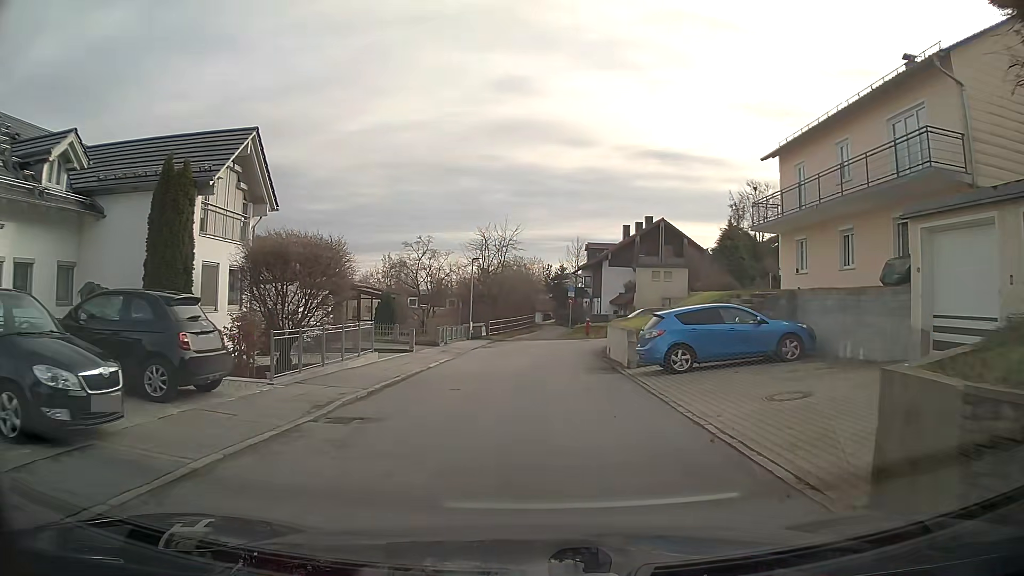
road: residential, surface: asphalt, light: Day
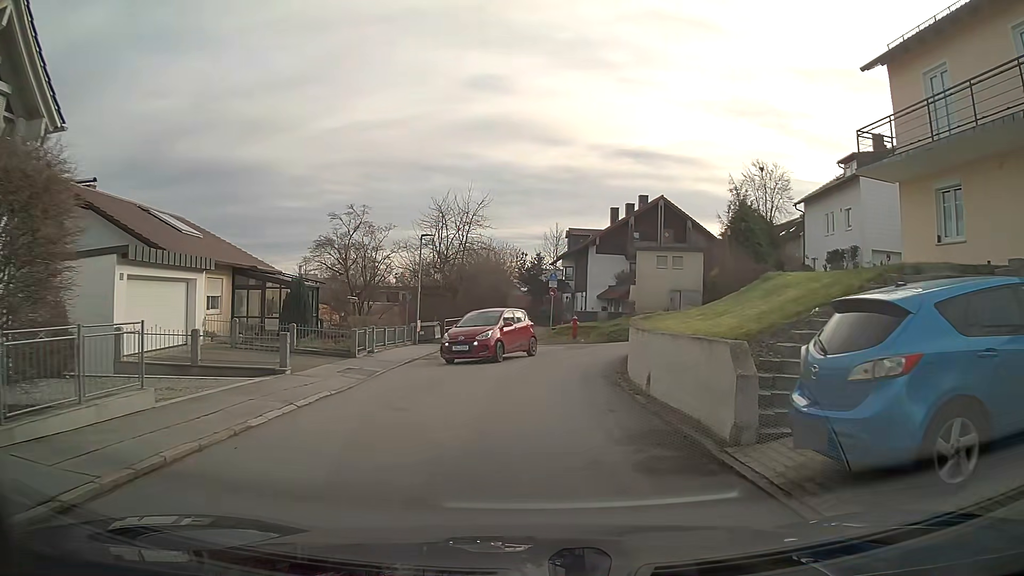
(+0.2, +10.9) m; +2°
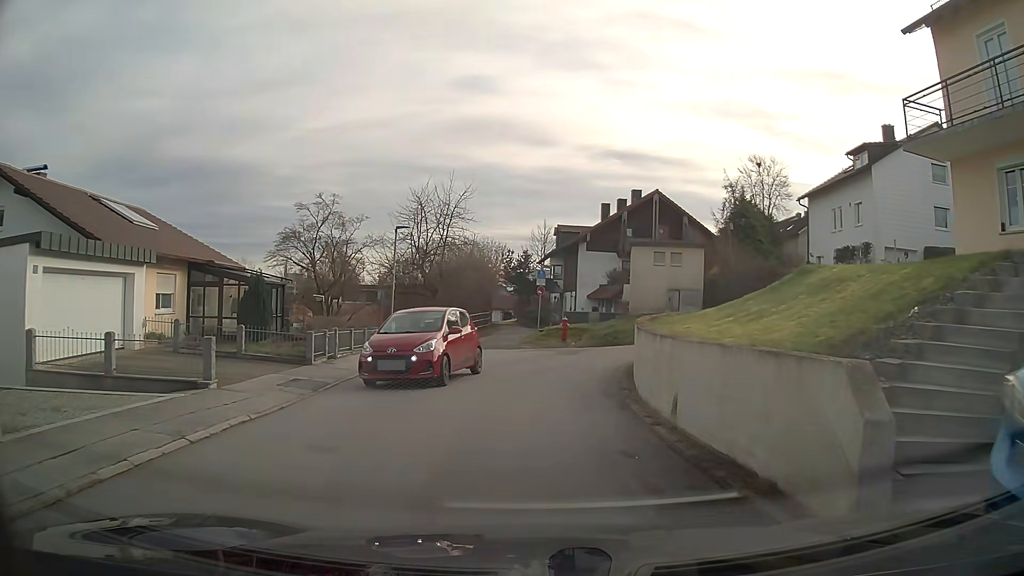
(0.0, +2.9) m; +1°
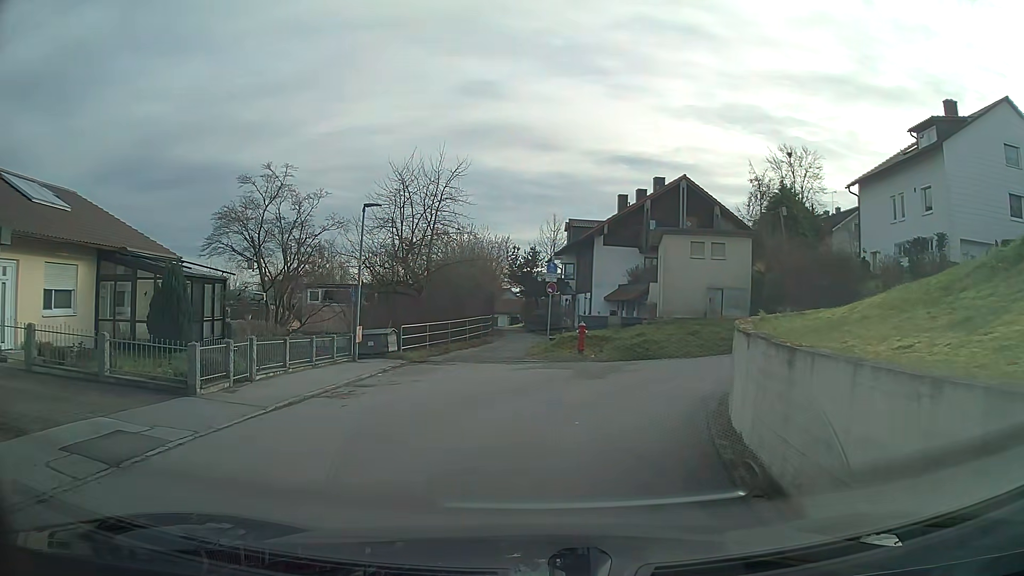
(0.0, +6.6) m; -2°
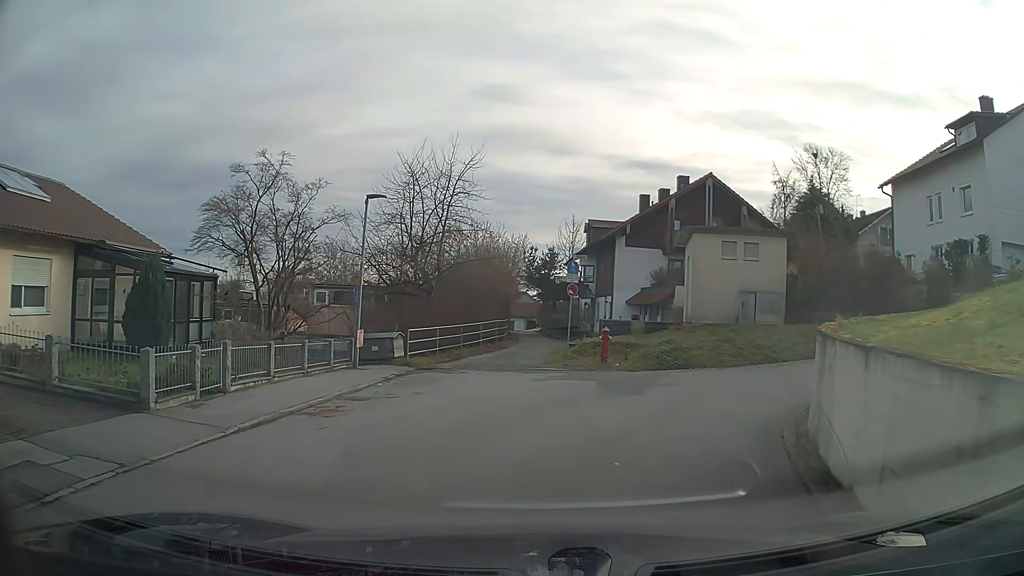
(0.0, +2.1) m; 0°
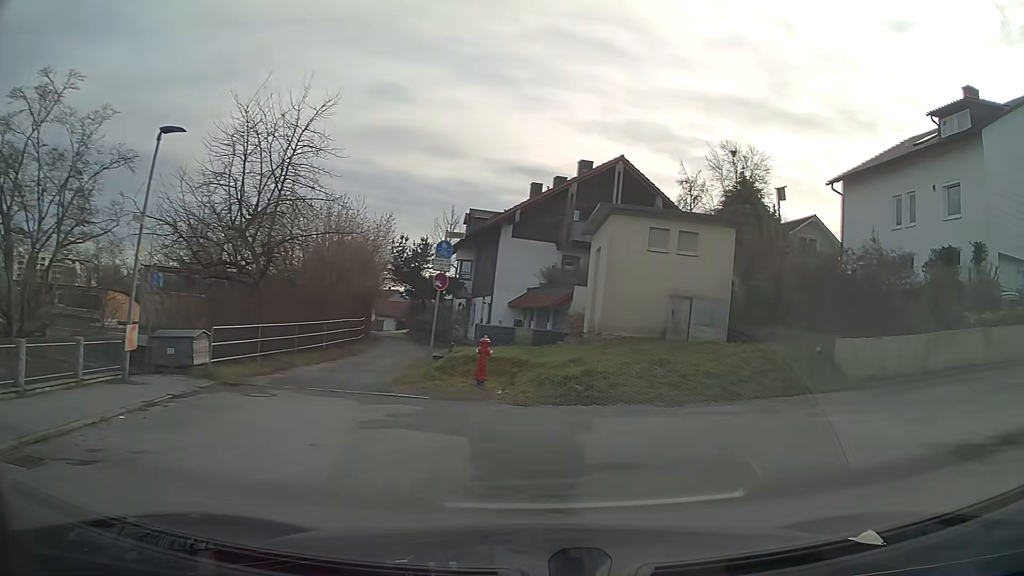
(+0.6, +6.8) m; +14°
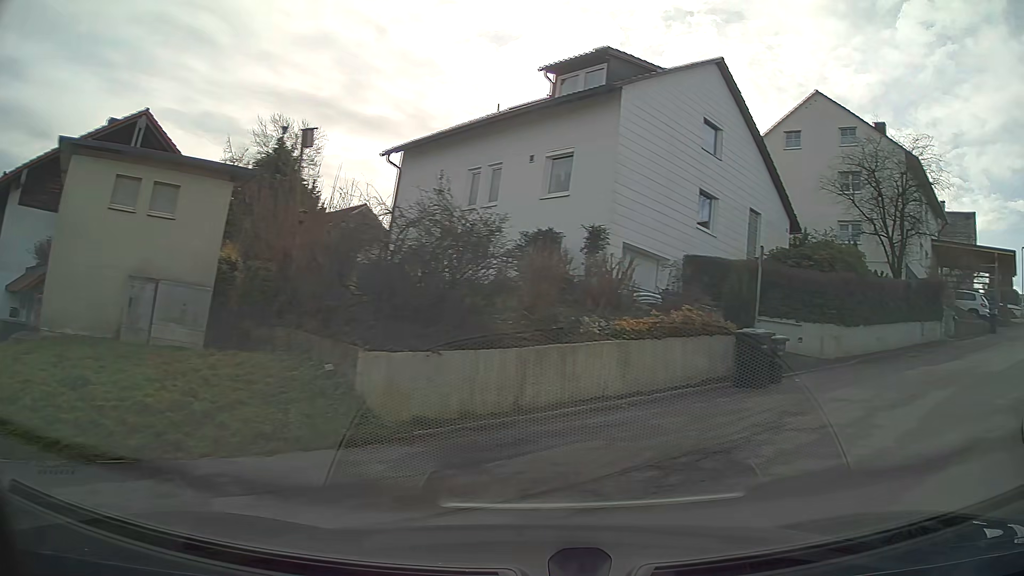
(+2.2, +6.0) m; +40°
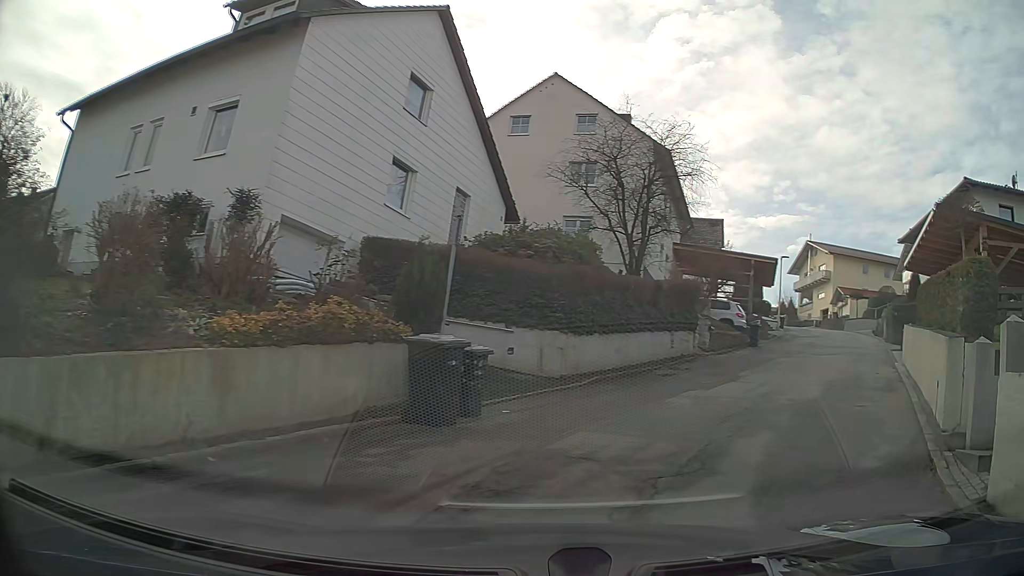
(+1.0, +4.3) m; +24°
(+3, +10) (+7, +19) (+11, +28) (+15, +37) (+18, +46) (+20, +56) (+21, +66) (+21, +76) (+20, +86) (+18, +96) m
